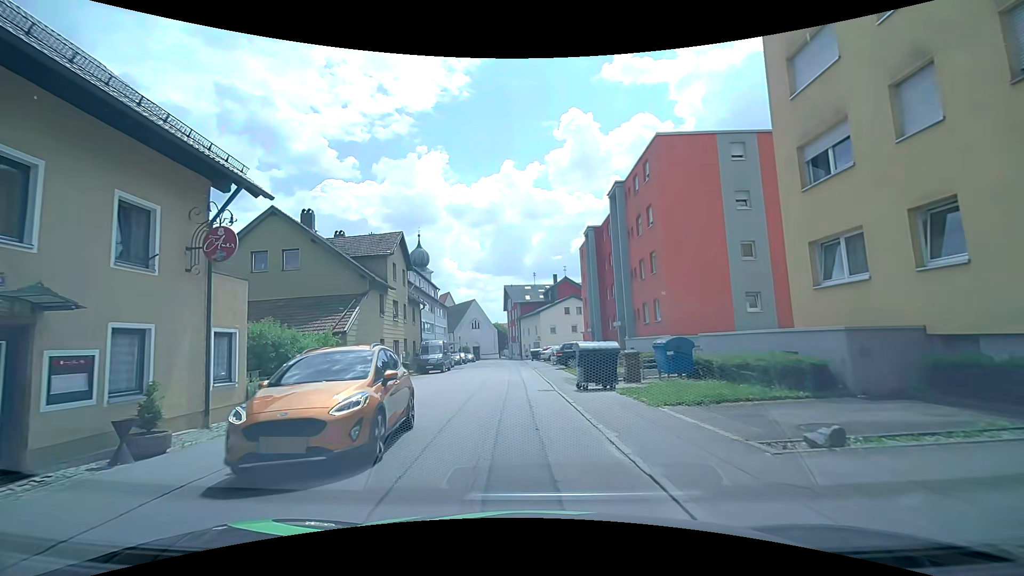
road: residential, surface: asphalt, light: Day
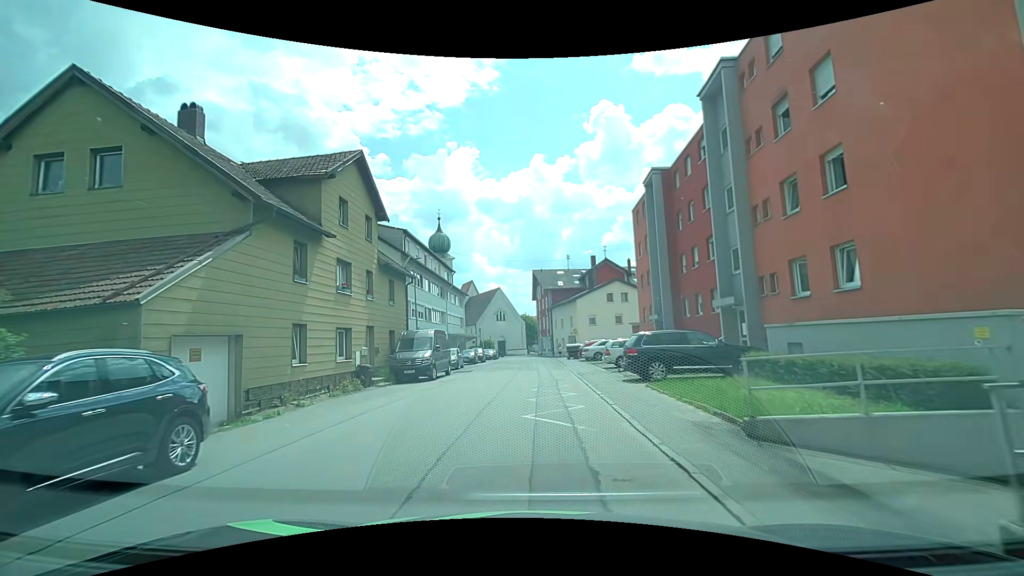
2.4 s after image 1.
(-0.7, +14.5) m; -4°
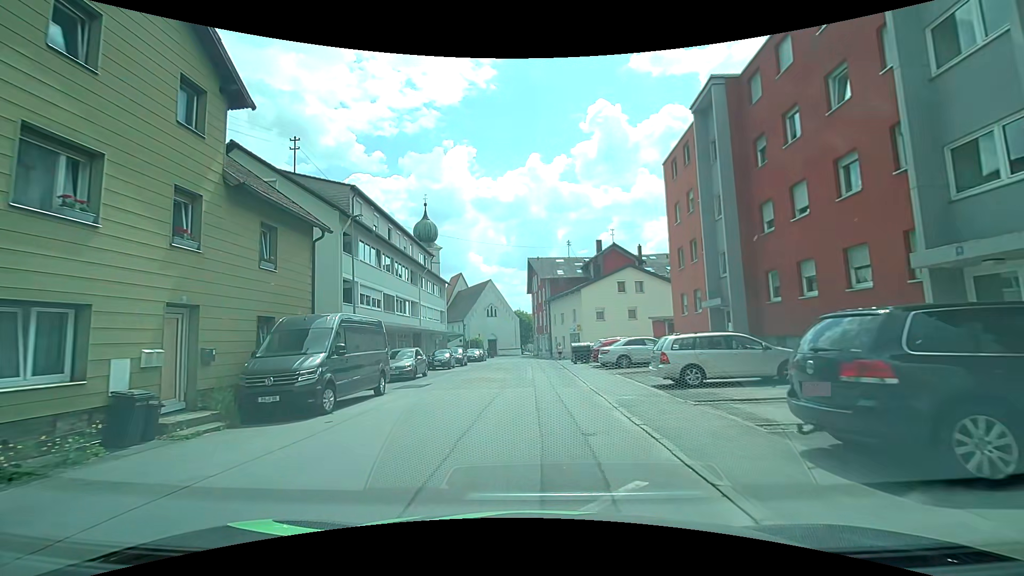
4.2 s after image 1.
(-0.1, +12.0) m; -1°
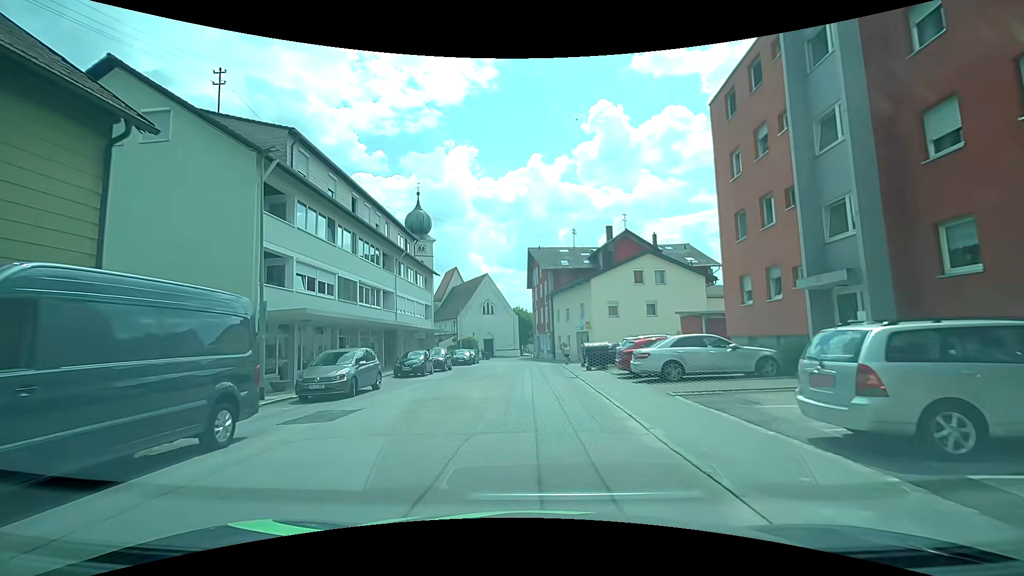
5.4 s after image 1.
(+0.1, +8.6) m; 0°
